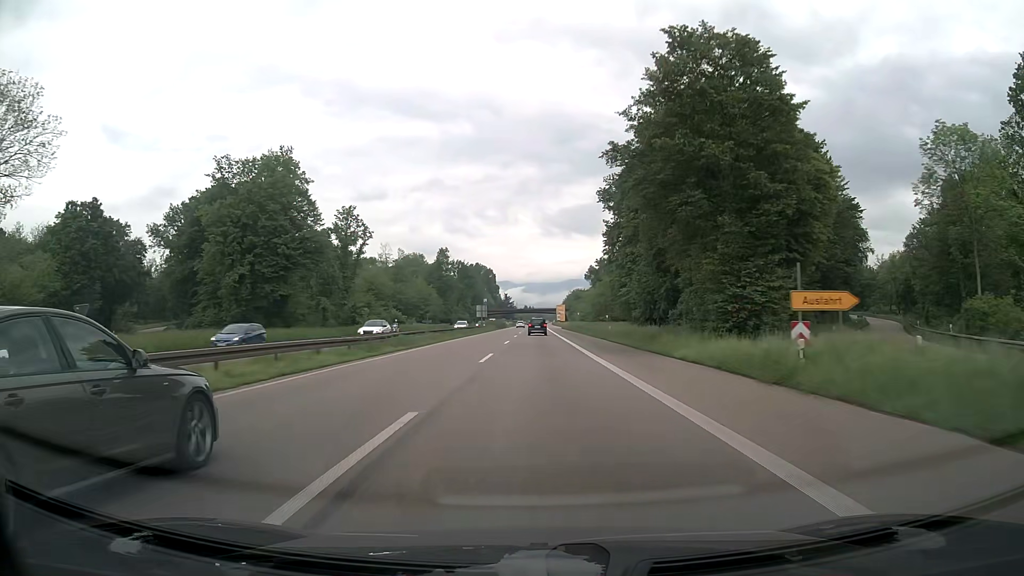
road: trunk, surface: asphalt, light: Day
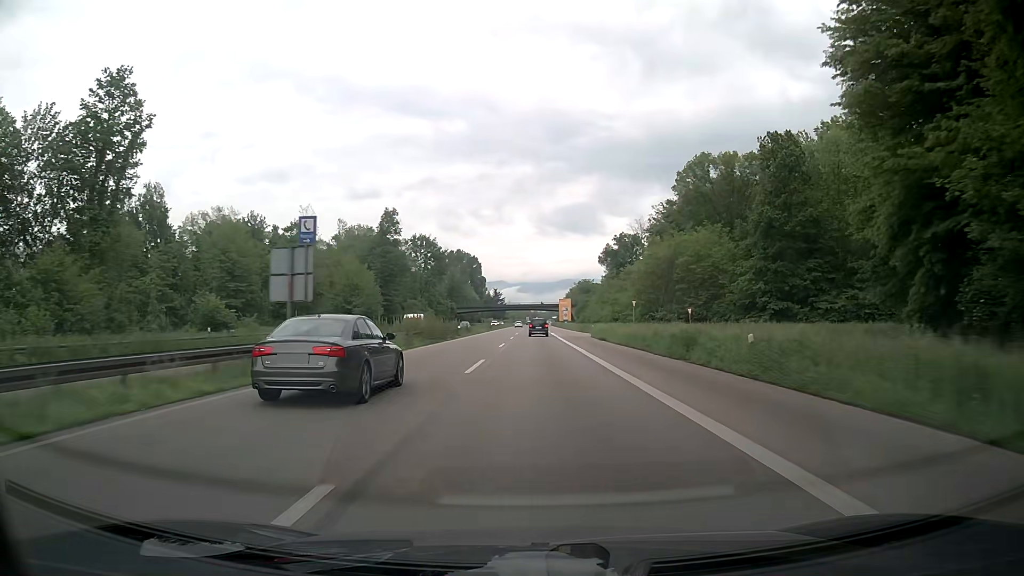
(+0.4, +76.6) m; +1°
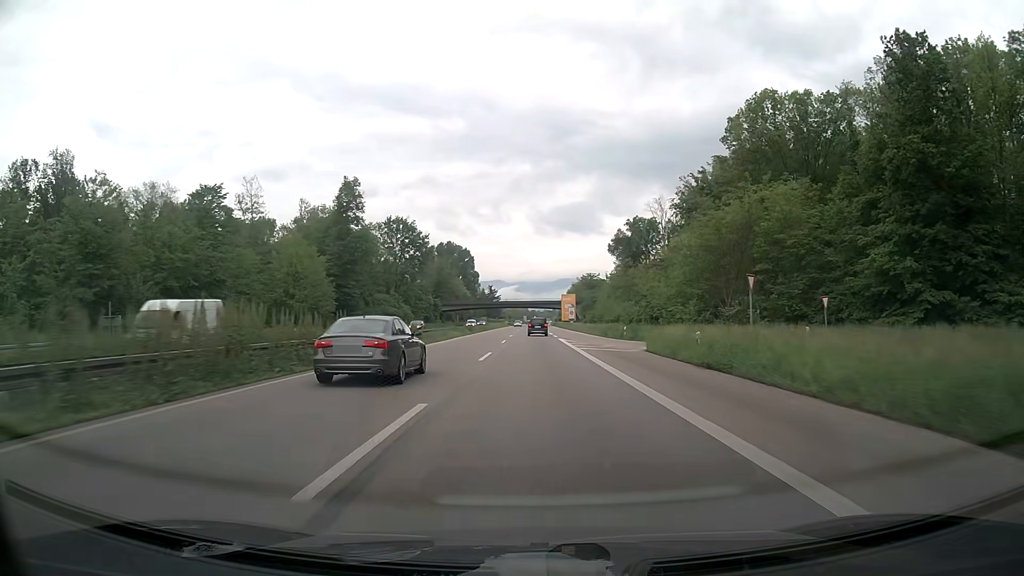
(+0.1, +30.6) m; 0°
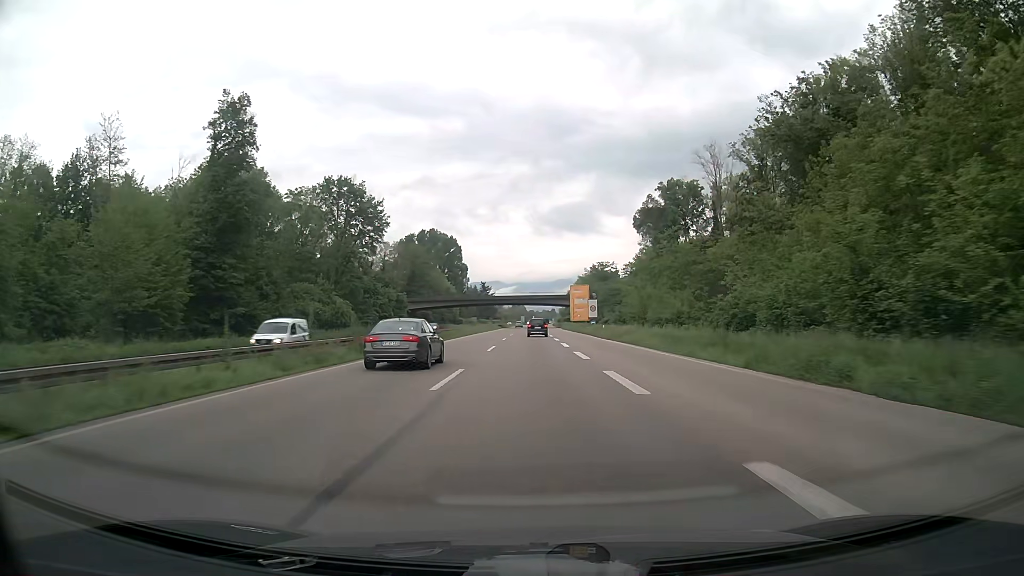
(+0.1, +46.0) m; 0°
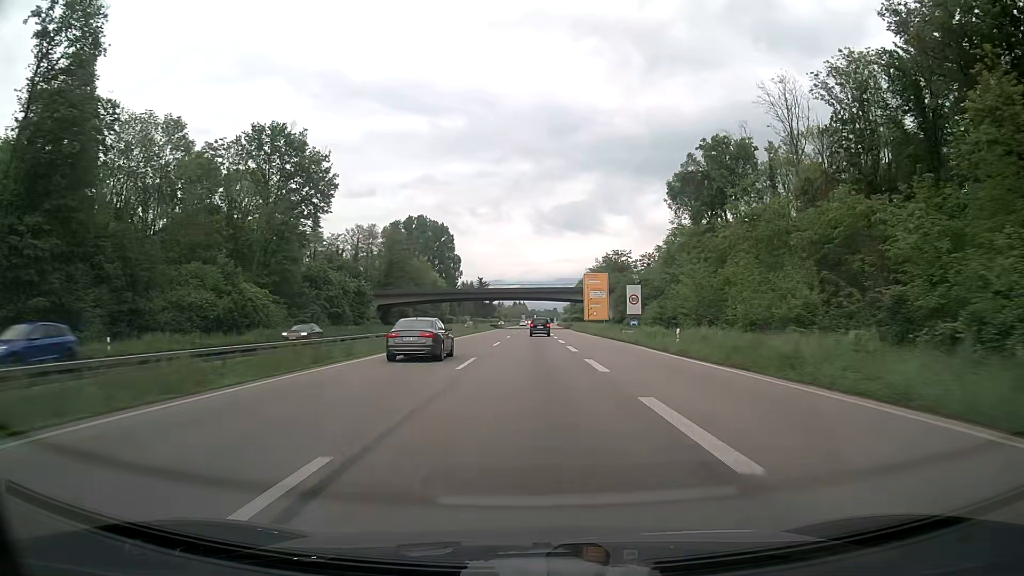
(0.0, +30.7) m; 0°
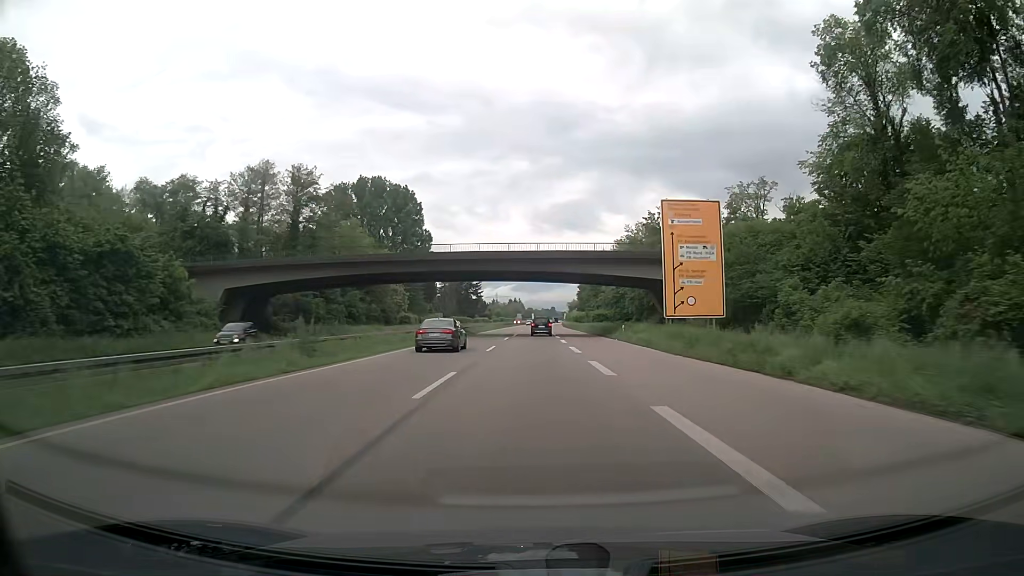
(+0.2, +61.4) m; 0°
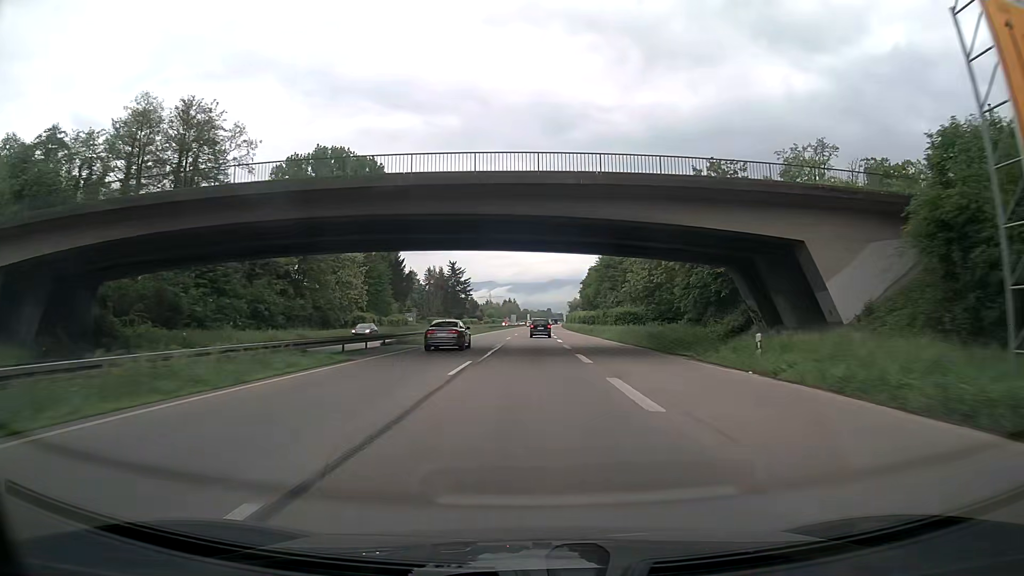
(+0.1, +30.7) m; 0°
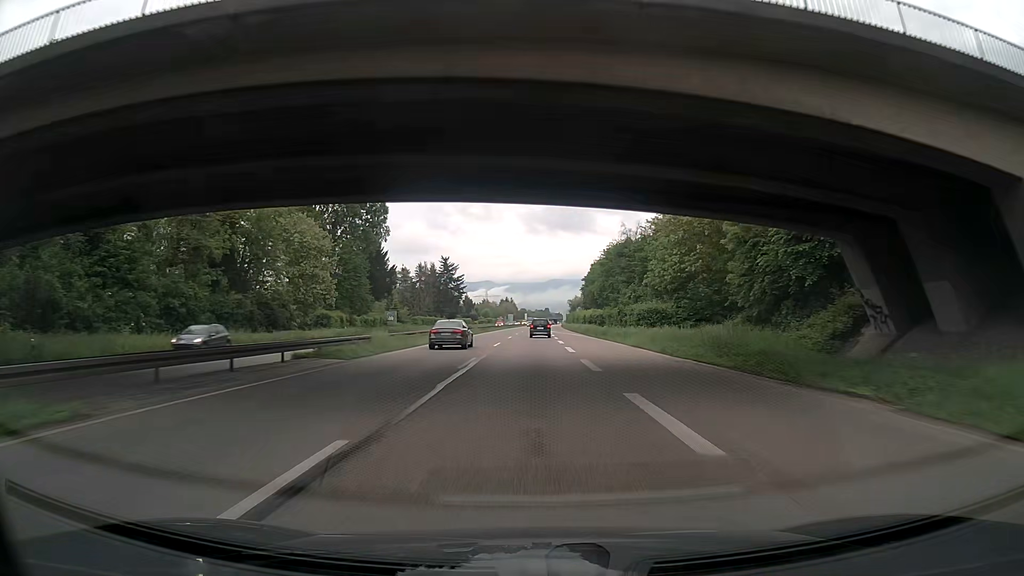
(0.0, +15.4) m; 0°
(0, +10) (0, +20) (0, +30) (0, +40) (0, +50) (0, +60) (+1, +70) (+1, +80) (+1, +90) (+1, +100) m
